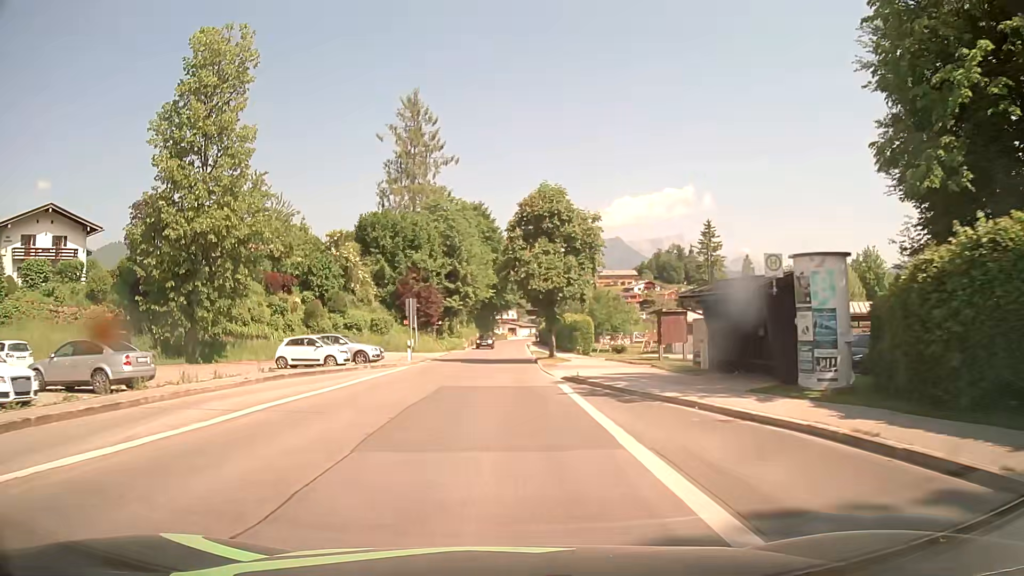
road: tertiary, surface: asphalt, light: Day
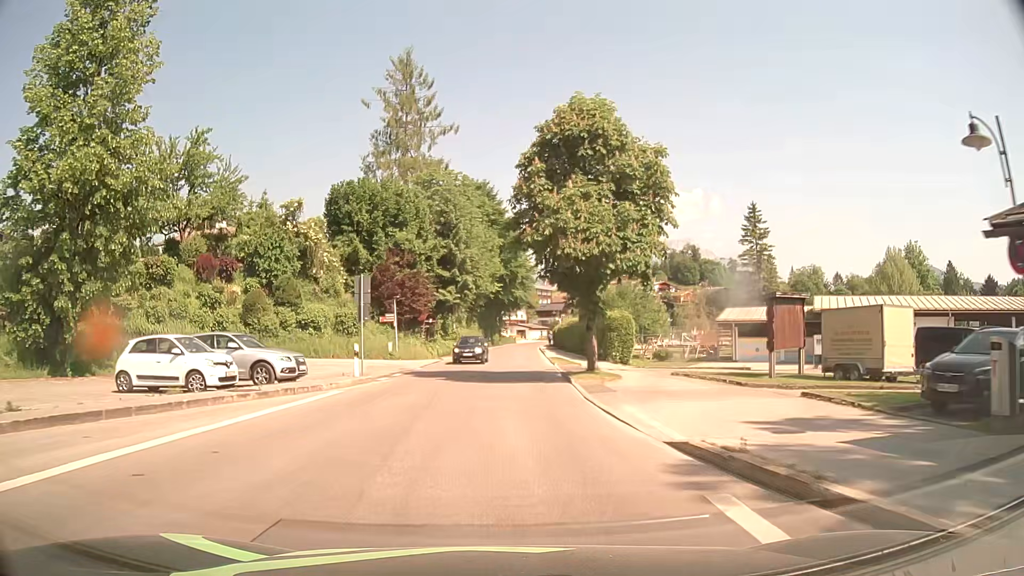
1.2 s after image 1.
(-0.2, +14.9) m; -1°
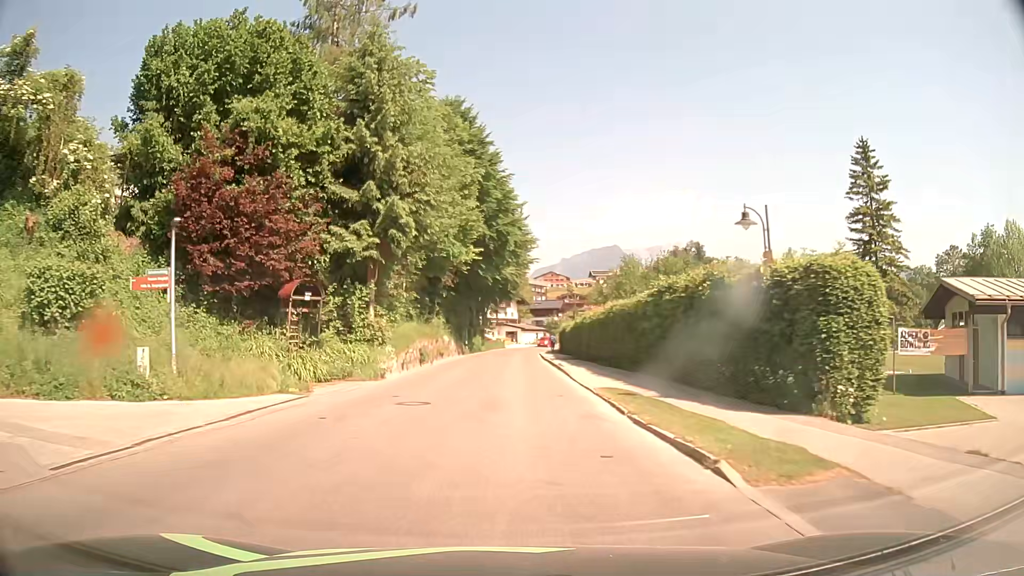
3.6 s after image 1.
(+0.5, +29.8) m; +1°
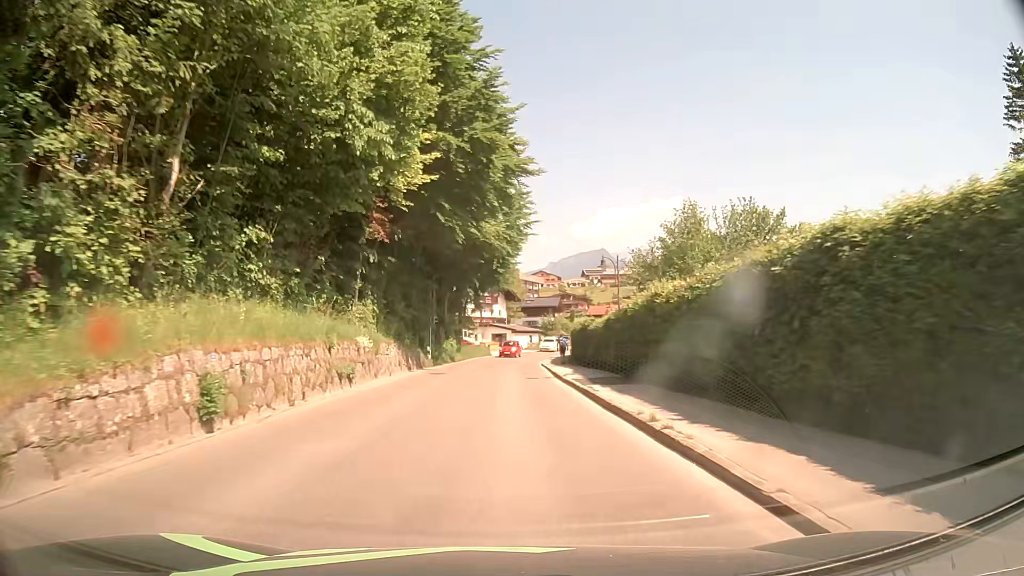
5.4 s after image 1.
(+0.4, +22.2) m; +2°
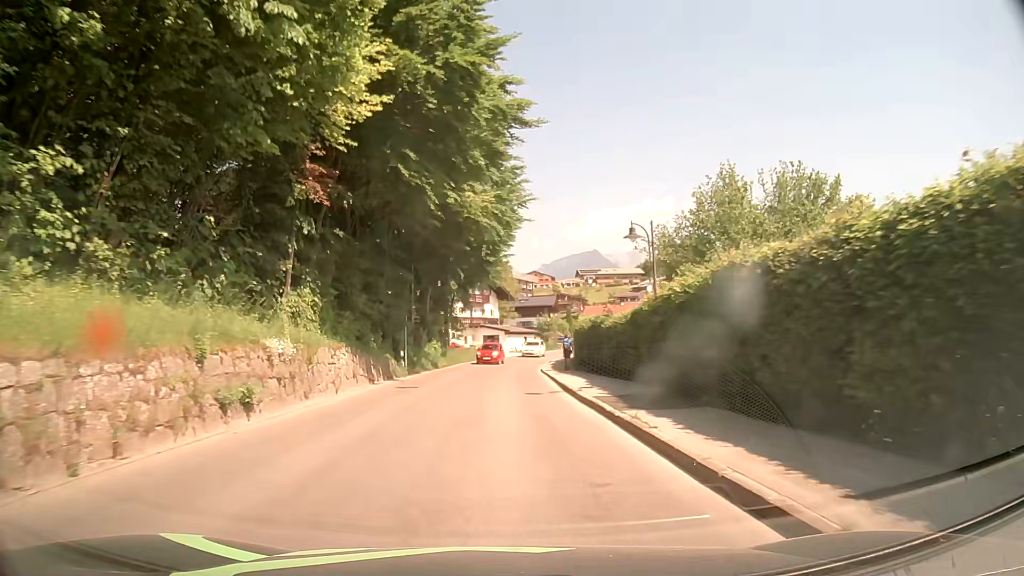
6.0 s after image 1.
(0.0, +7.4) m; 0°
